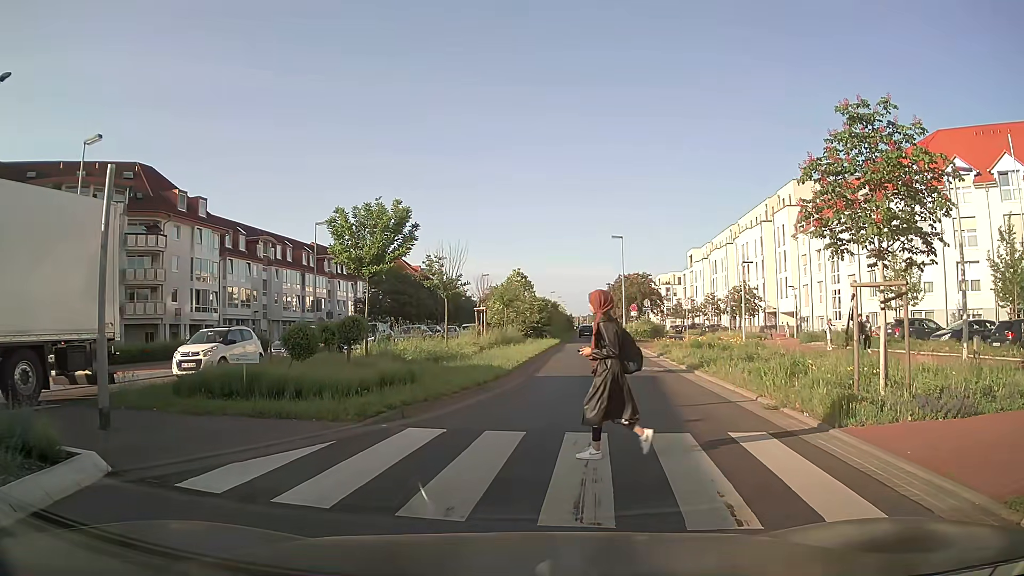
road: secondary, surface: asphalt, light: Day
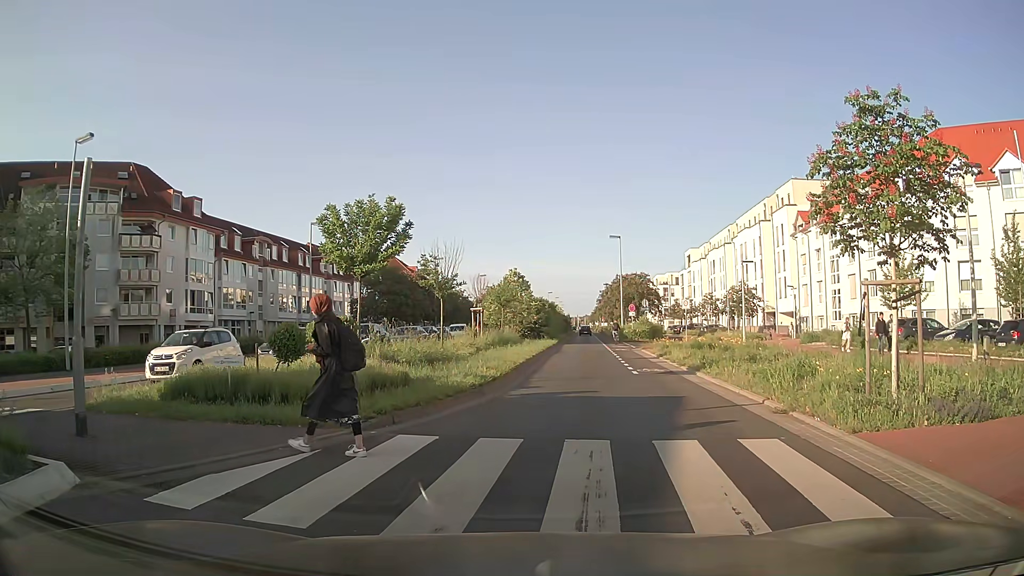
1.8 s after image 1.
(0.0, +0.5) m; 0°
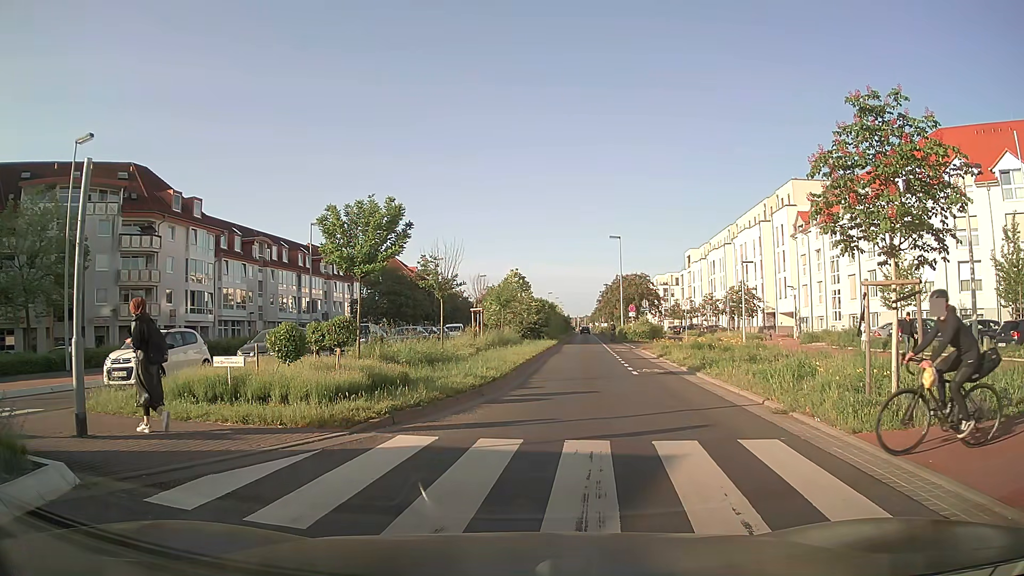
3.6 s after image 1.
(0.0, 0.0) m; 0°
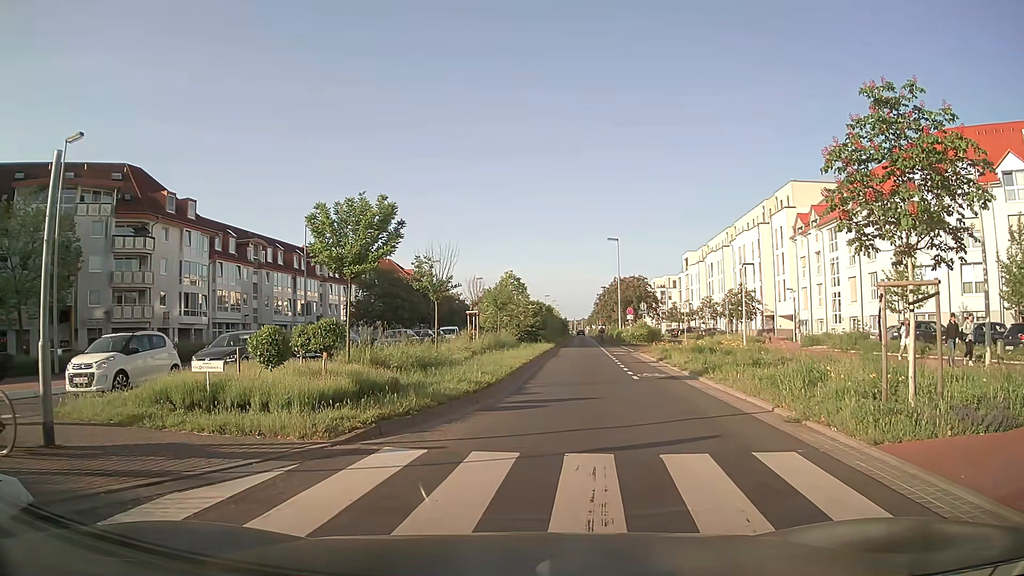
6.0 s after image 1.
(0.0, +0.7) m; 0°
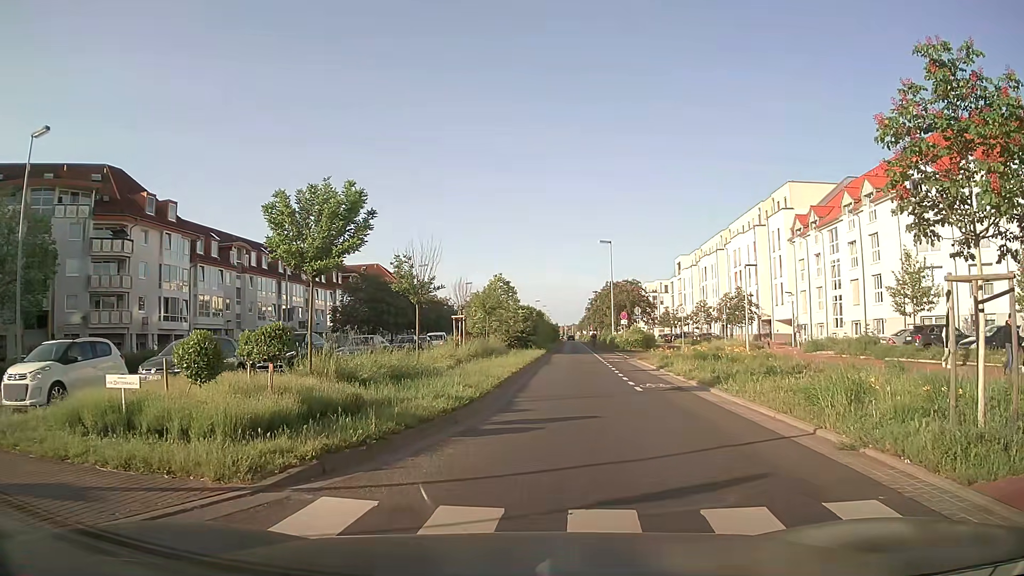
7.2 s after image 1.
(+0.1, +2.3) m; +3°
